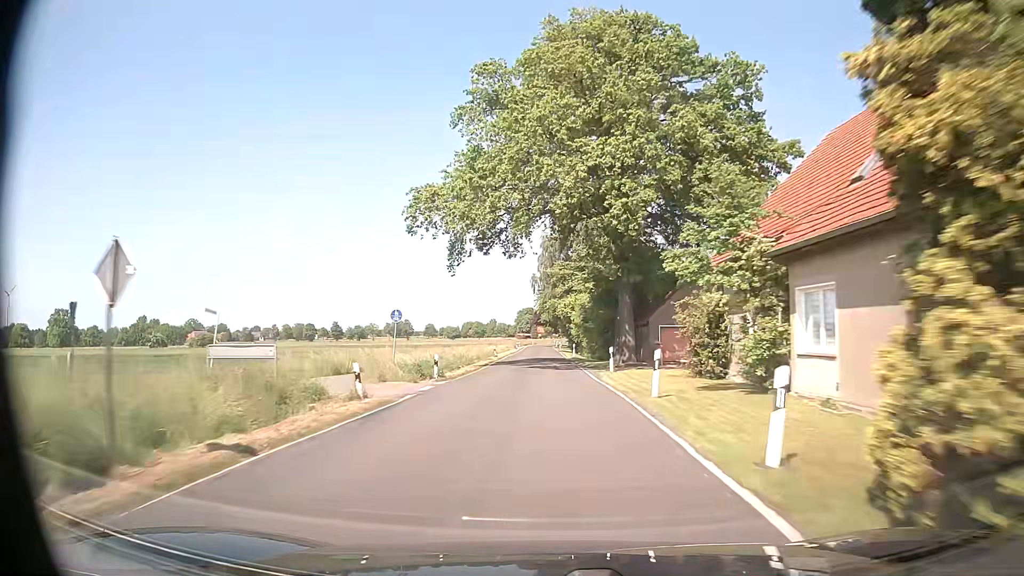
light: Day
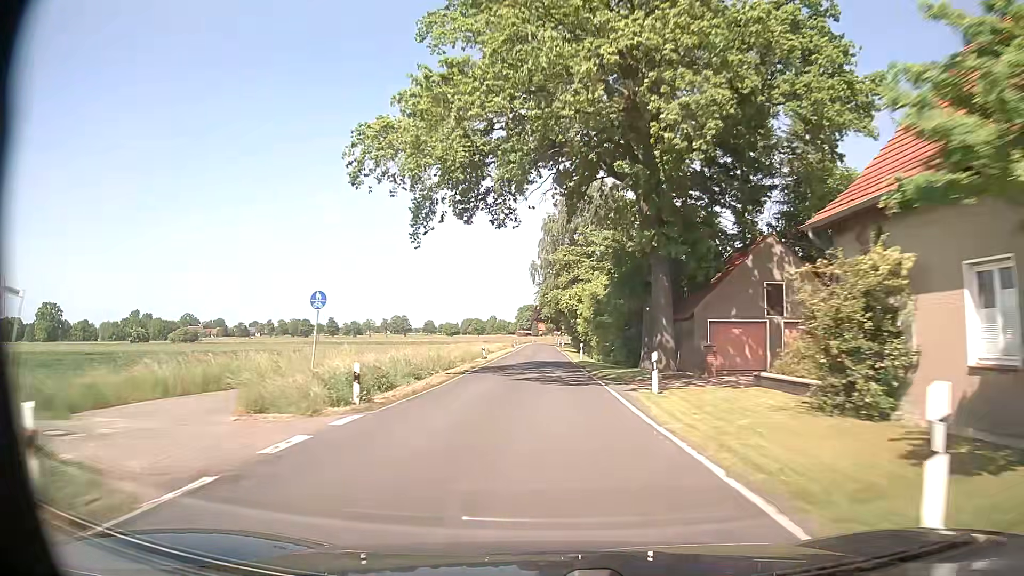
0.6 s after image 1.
(0.0, +11.2) m; 0°
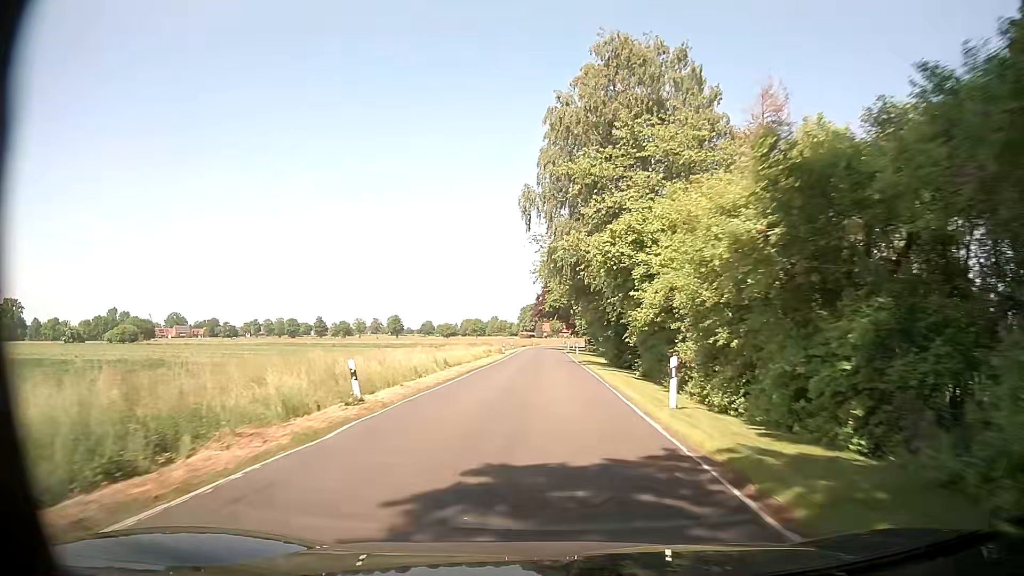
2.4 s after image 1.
(-0.1, +33.4) m; 0°
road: secondary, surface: asphalt
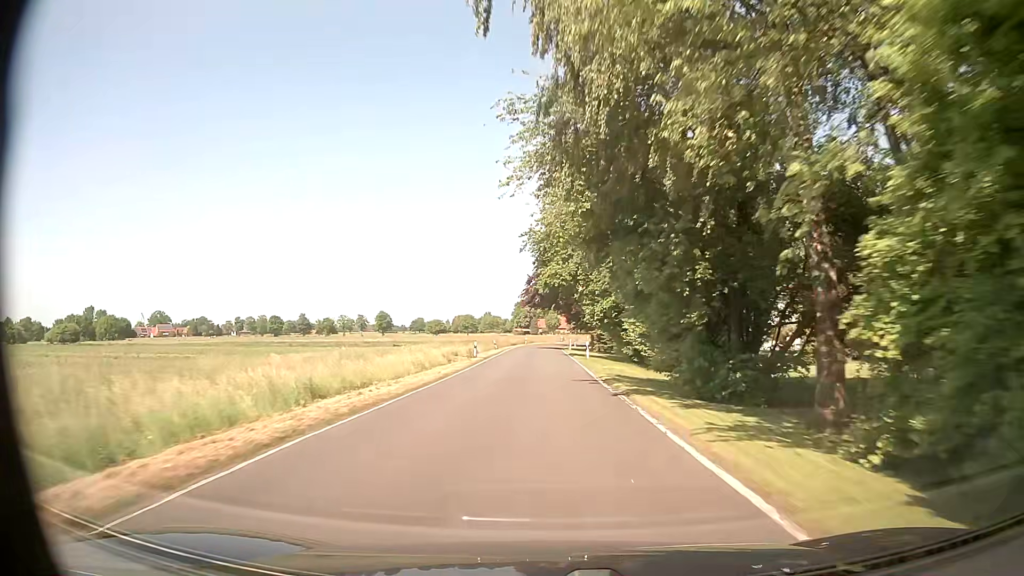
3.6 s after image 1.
(+0.1, +22.2) m; 0°
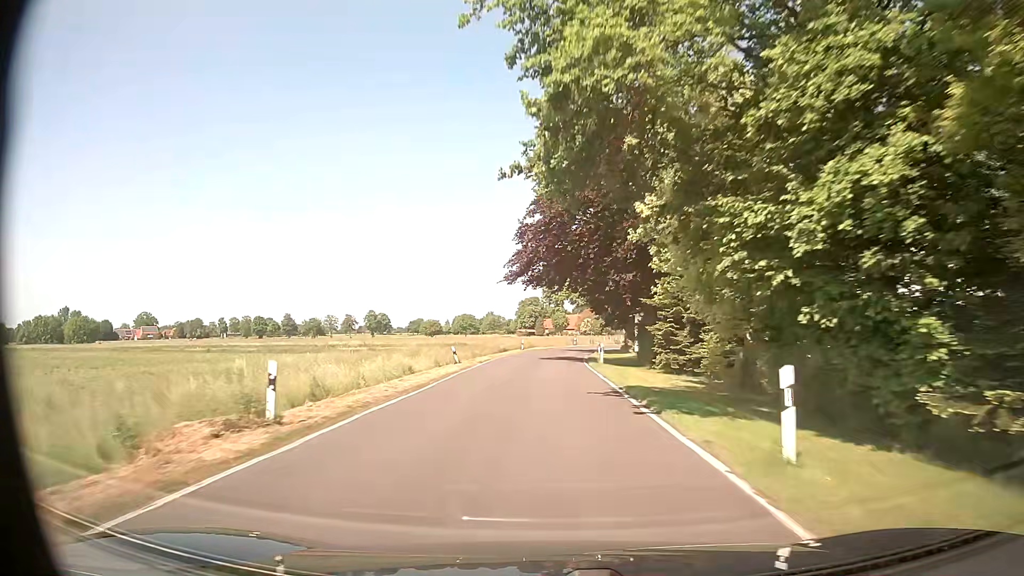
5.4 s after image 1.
(-0.1, +32.7) m; 0°
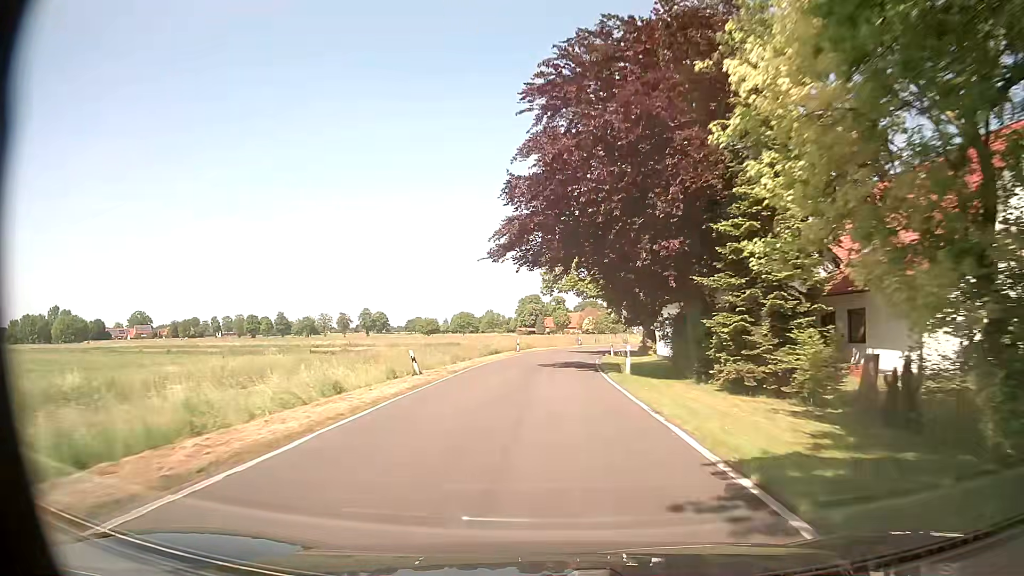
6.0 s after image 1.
(0.0, +10.8) m; 0°
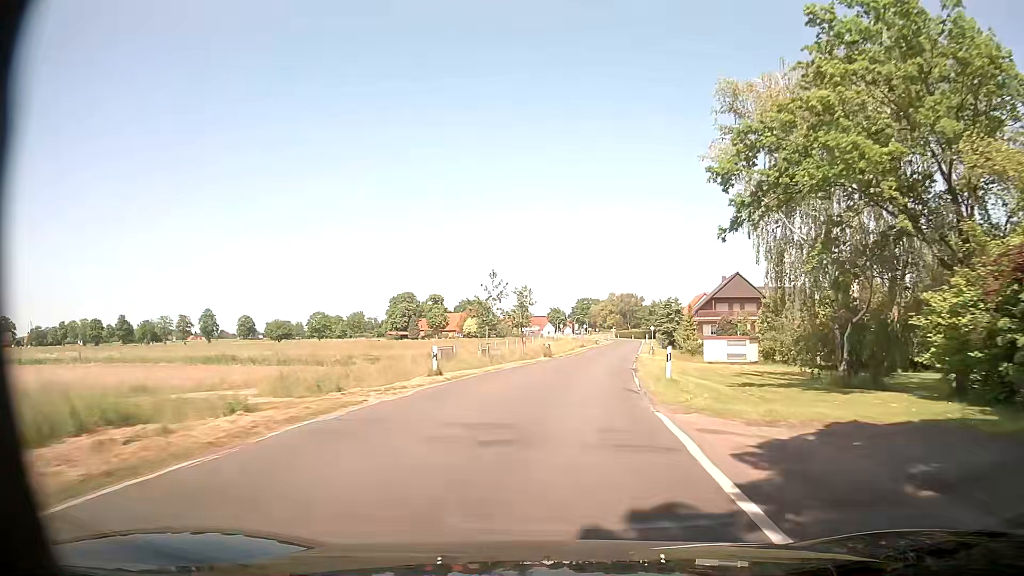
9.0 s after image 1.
(+3.6, +53.7) m; +10°
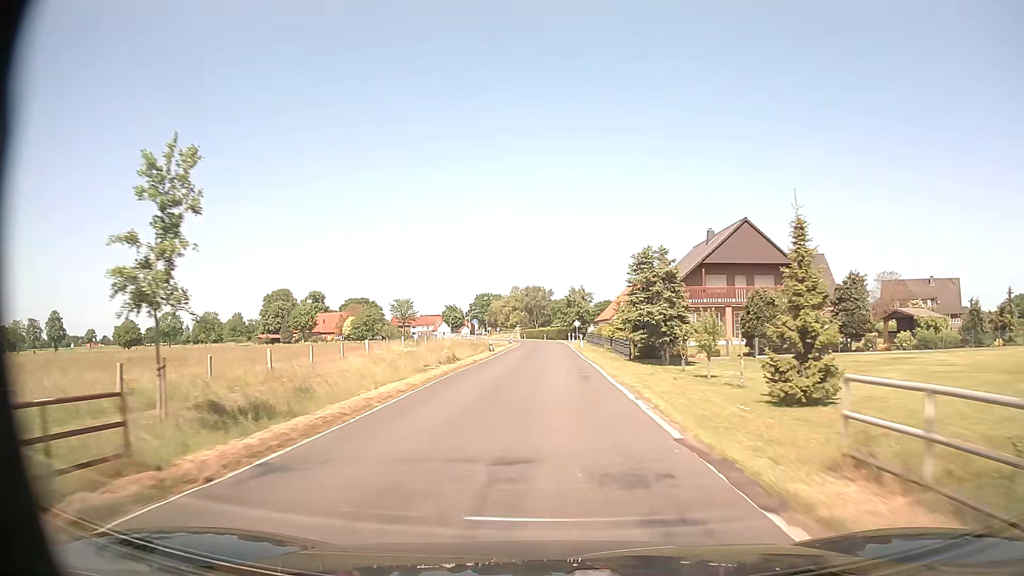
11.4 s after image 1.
(+4.1, +42.9) m; +8°
(0, +10) (0, +20) (0, +30) (0, +40) (0, +50) (+1, +60) (+1, +70) (0, +80) (0, +90) (-1, +100) m
